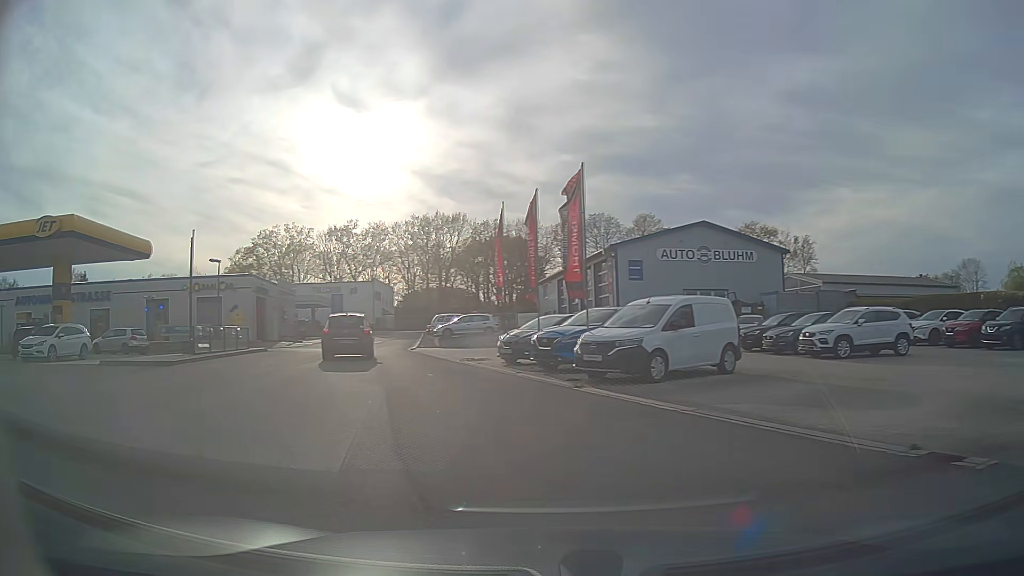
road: service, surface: asphalt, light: Day
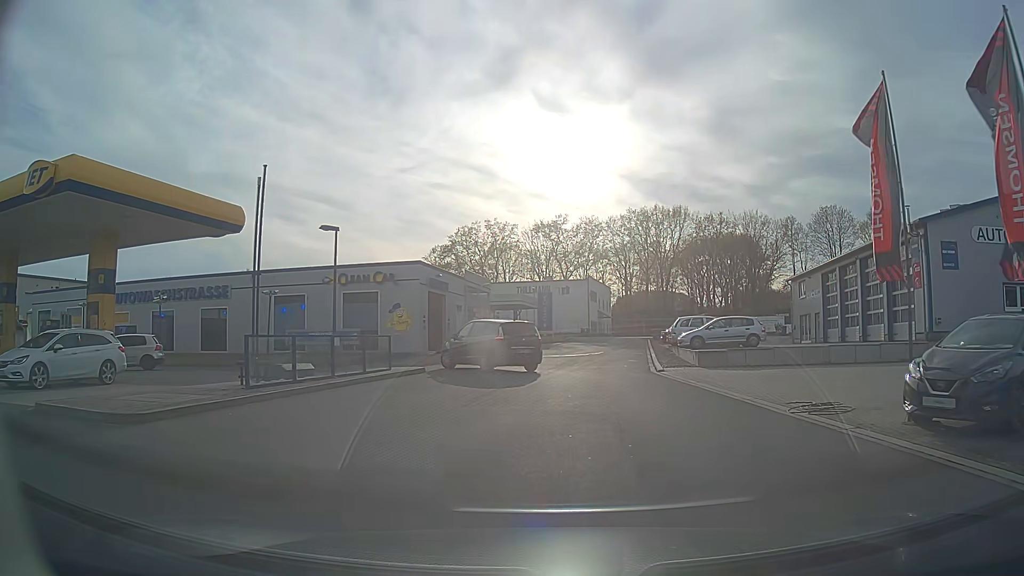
(-2.4, +12.1) m; -16°
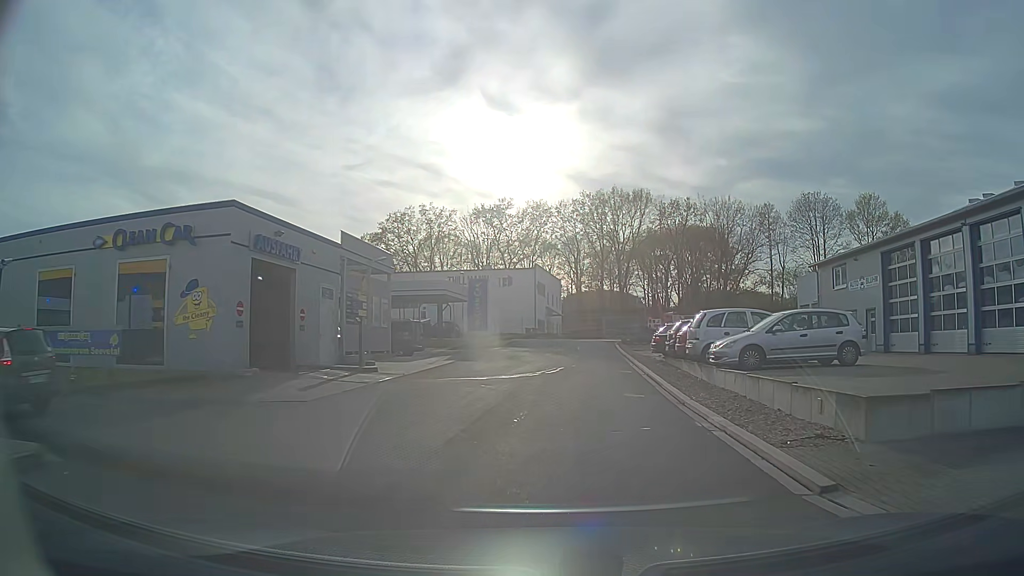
(+0.8, +15.6) m; +5°
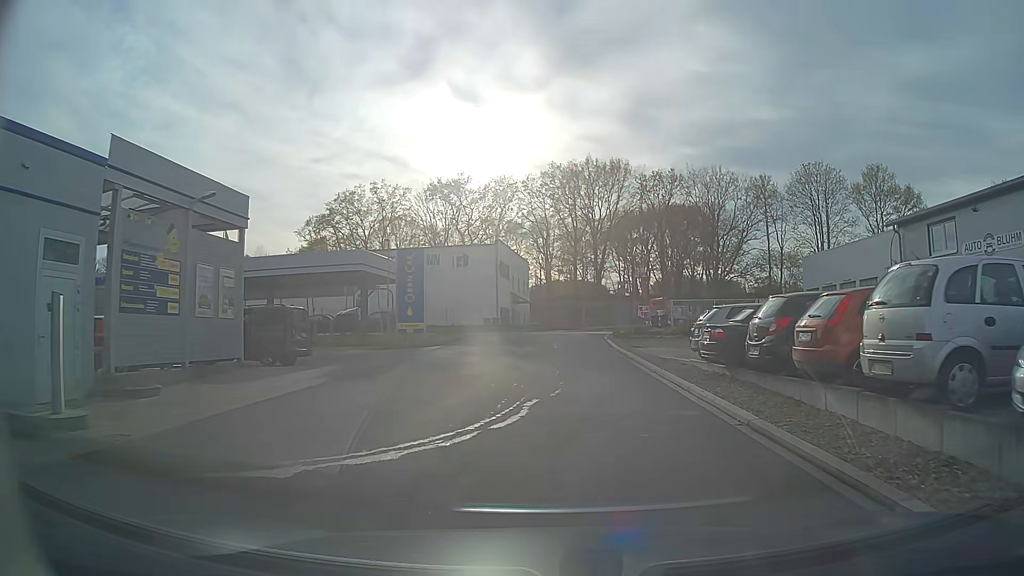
(+0.3, +13.0) m; +4°
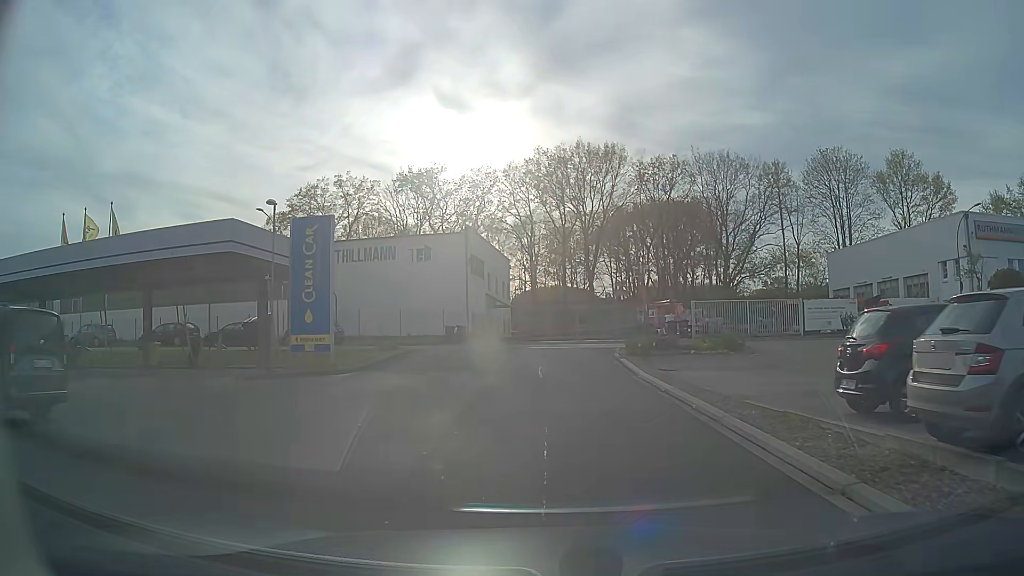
(+0.1, +11.3) m; +1°
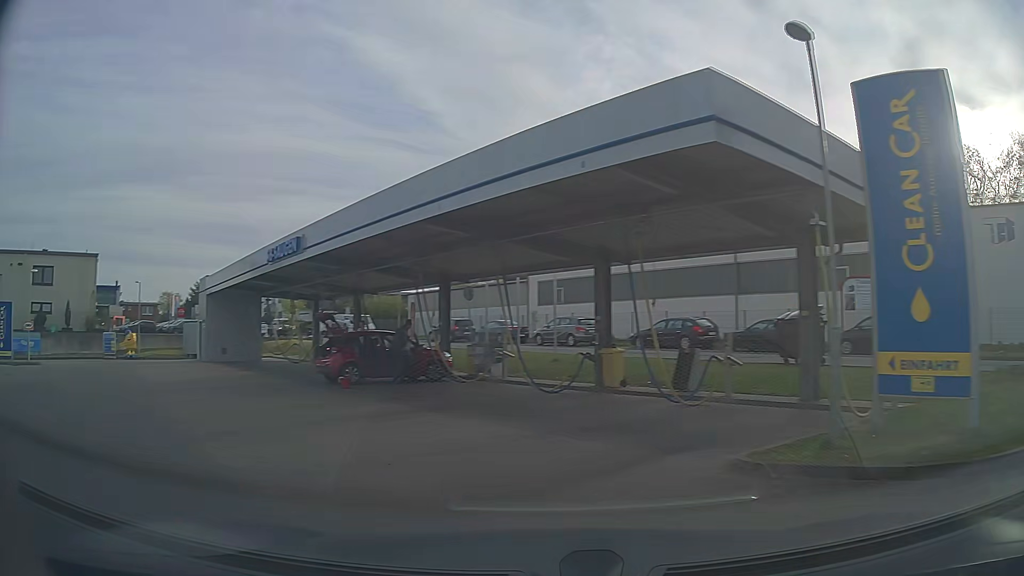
(-3.2, +10.9) m; -50°
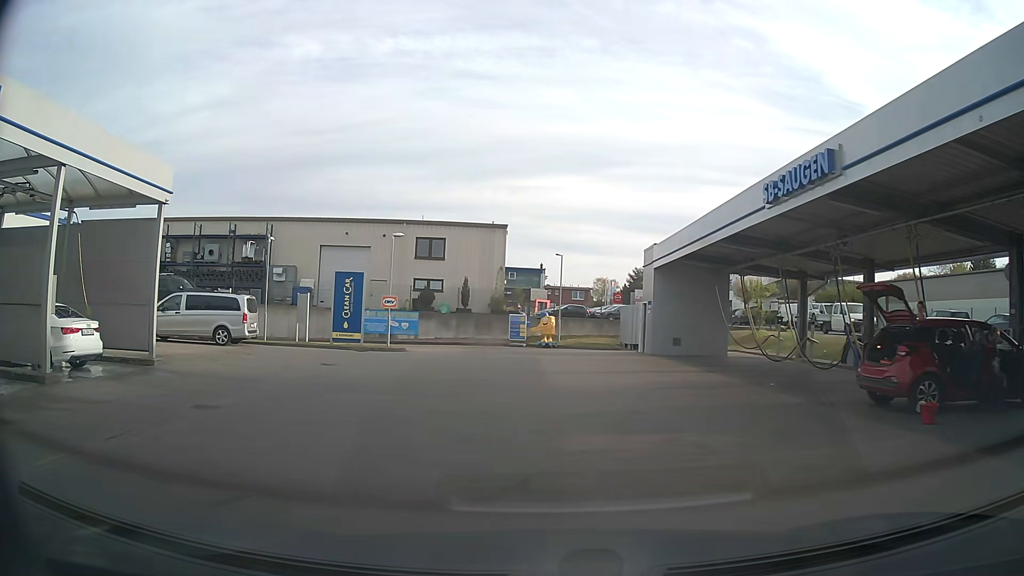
(-2.8, +7.9) m; -35°
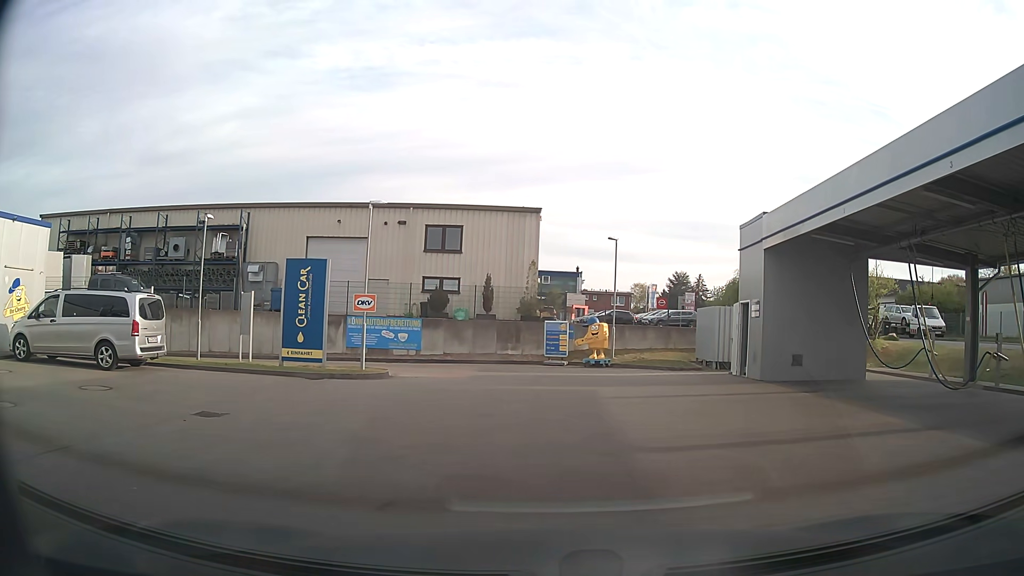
(-0.4, +9.3) m; -3°
